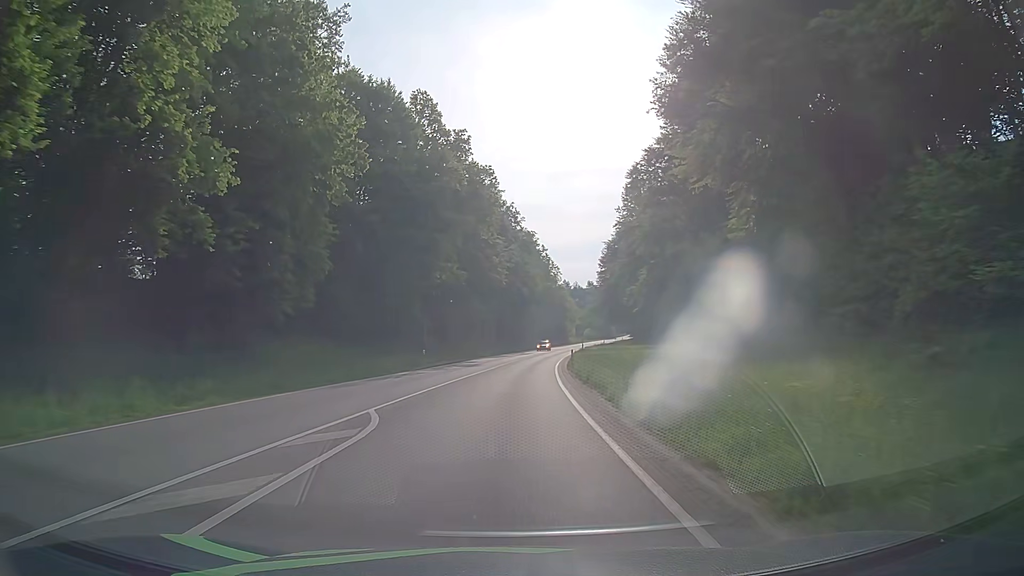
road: primary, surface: asphalt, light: Day
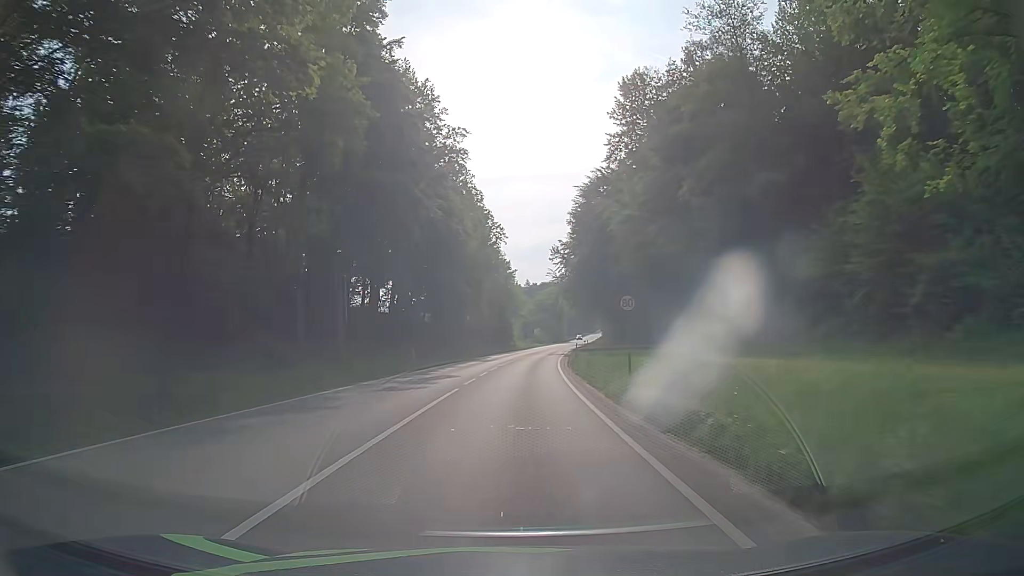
(+2.4, +54.2) m; +6°
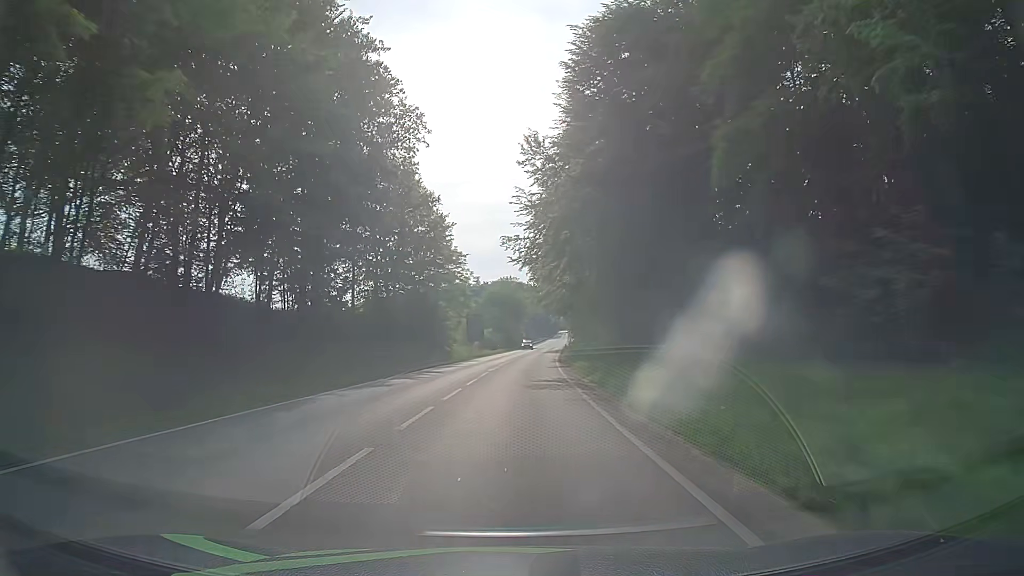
(+1.9, +48.0) m; +5°
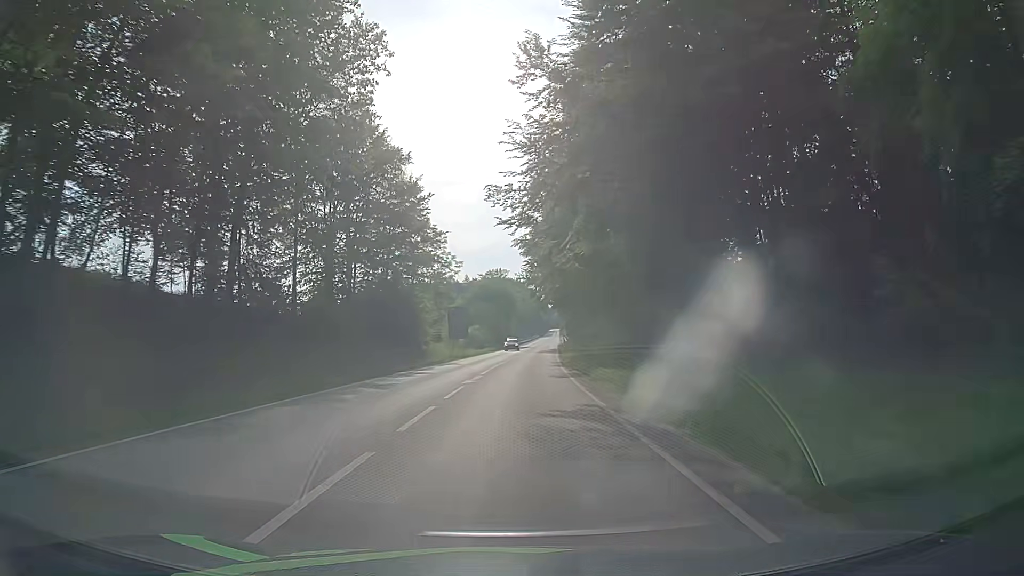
(-0.1, +12.5) m; 0°
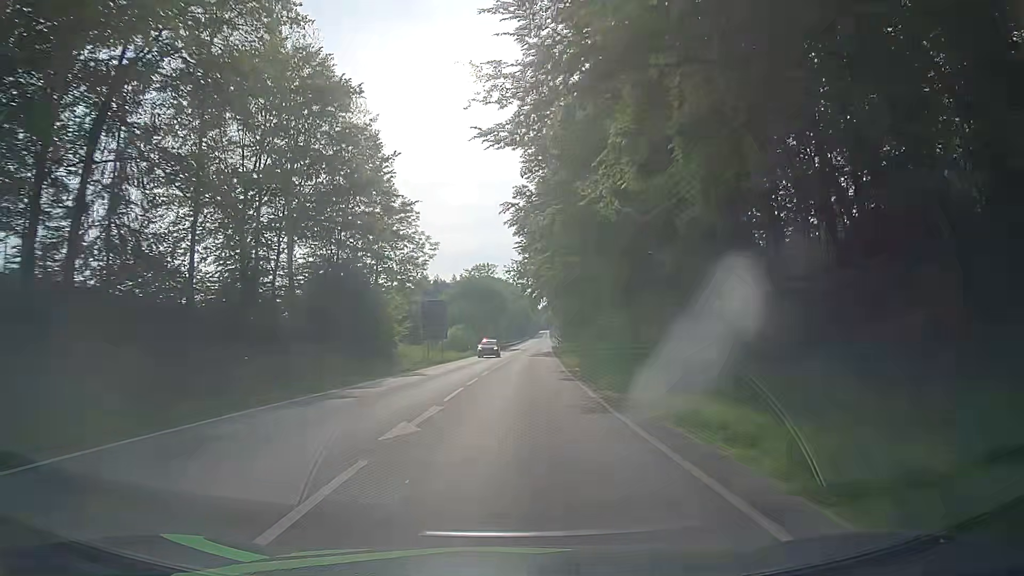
(+0.2, +12.5) m; +1°
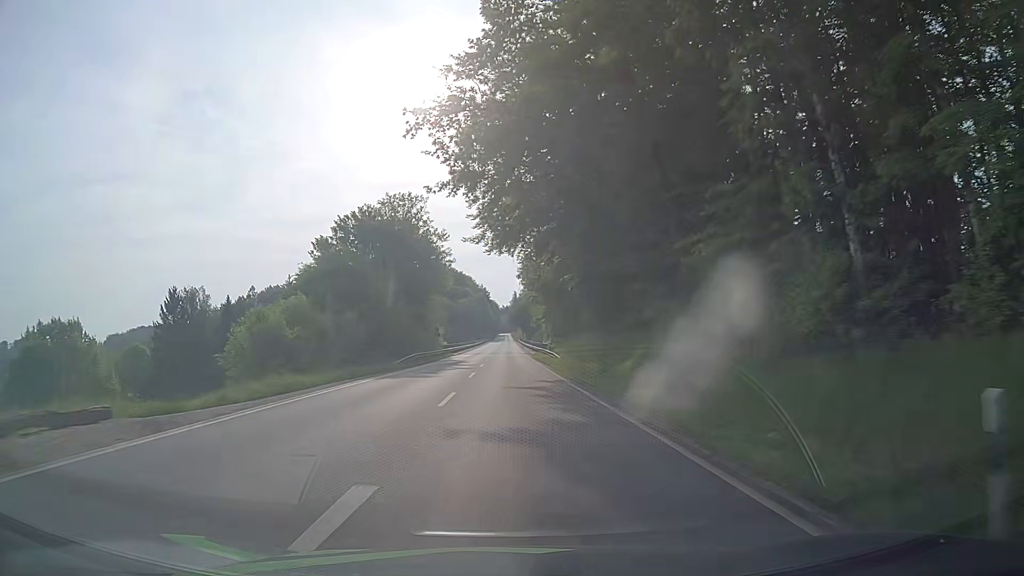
(+1.8, +61.8) m; +4°
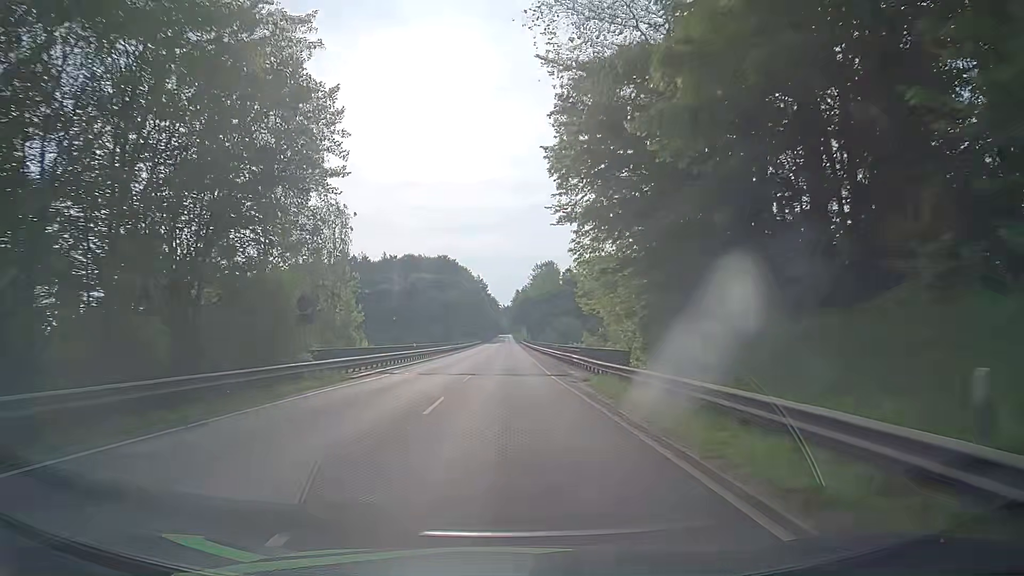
(-0.2, +49.5) m; 0°
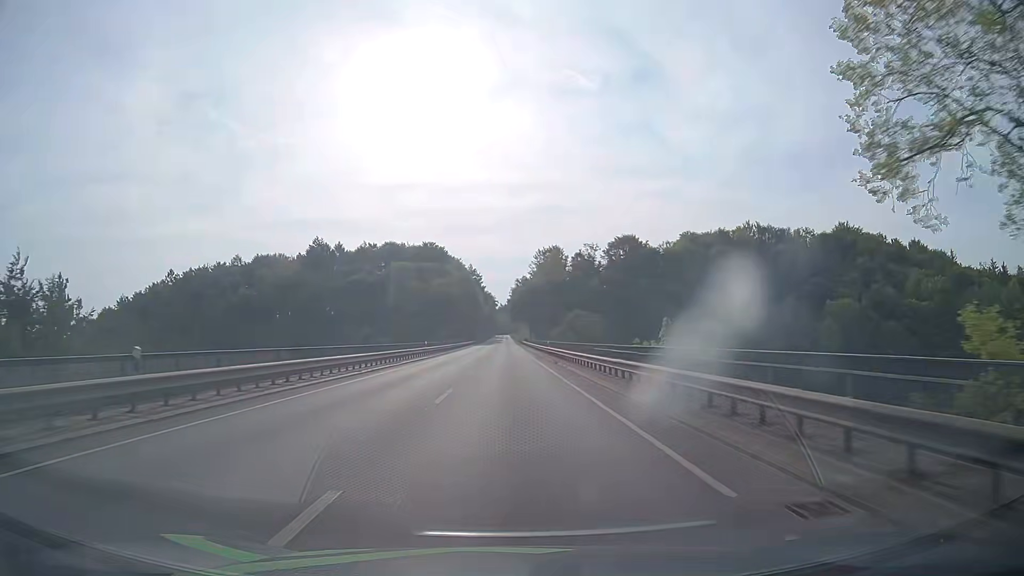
(+0.1, +37.3) m; 0°
(0, +10) (0, +20) (0, +30) (0, +40) (0, +50) (0, +60) (0, +70) (0, +80) (0, +90) (0, +100) m
